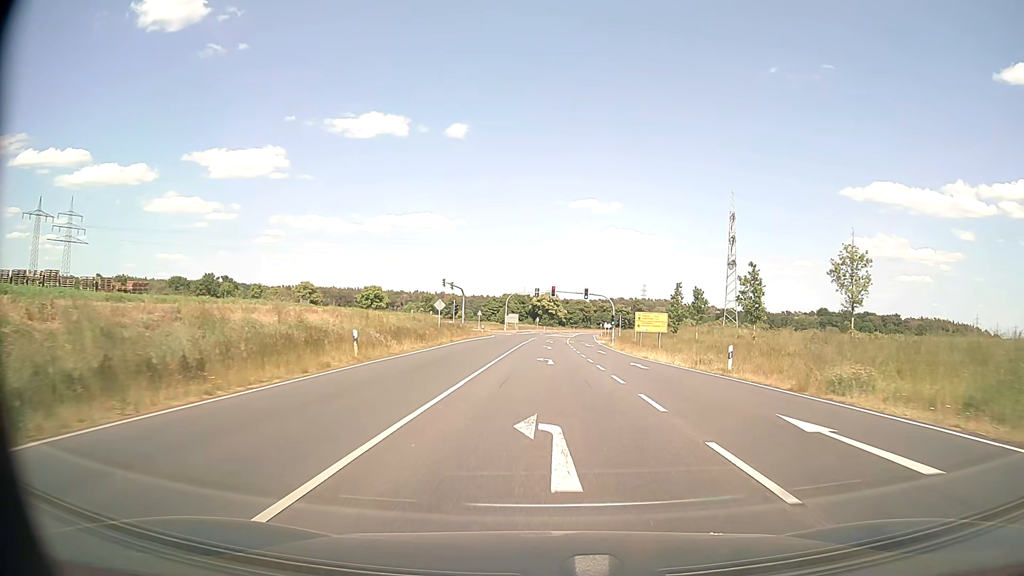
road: primary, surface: asphalt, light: Day
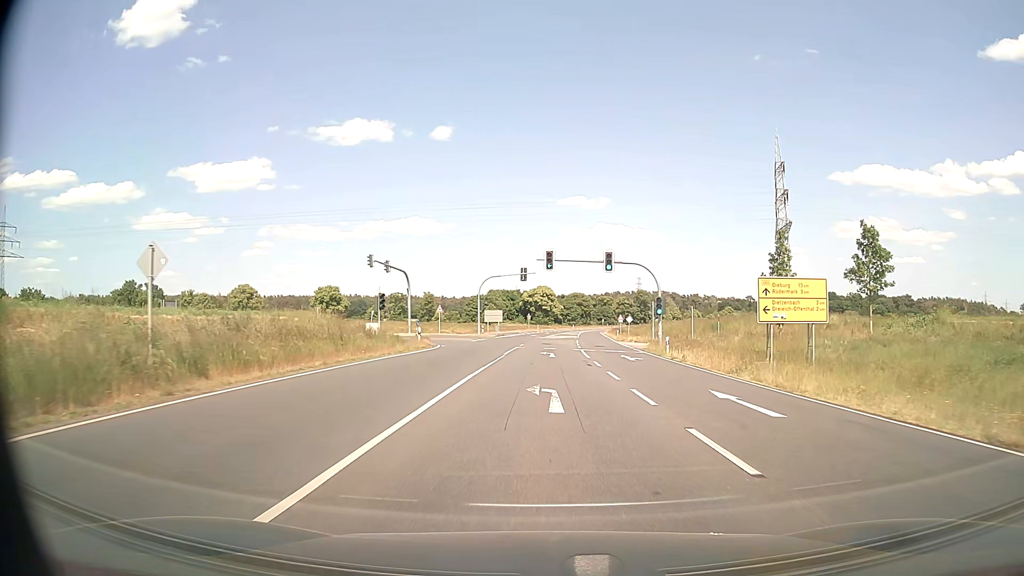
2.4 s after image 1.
(+0.2, +34.5) m; +1°
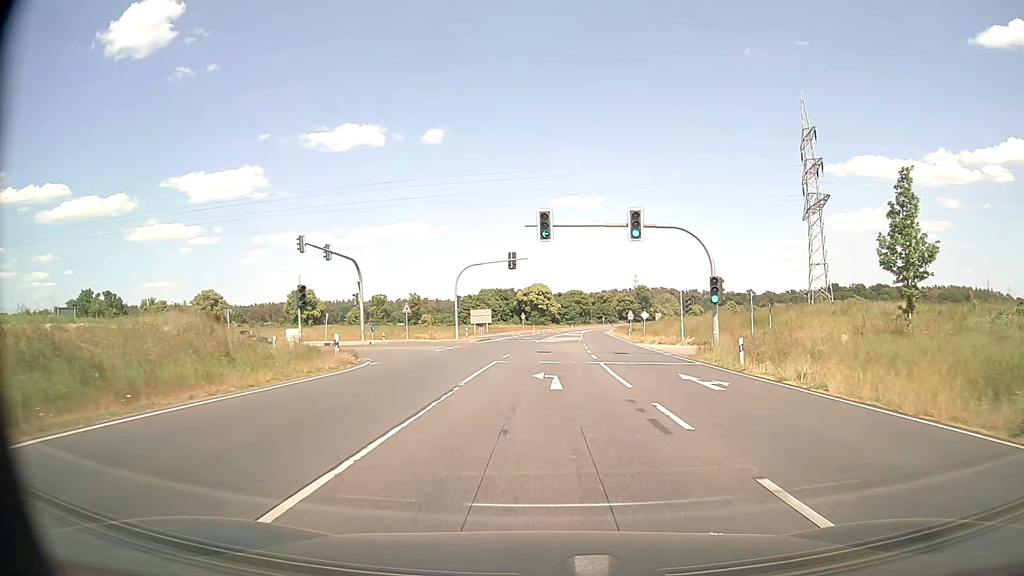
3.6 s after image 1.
(0.0, +15.1) m; 0°
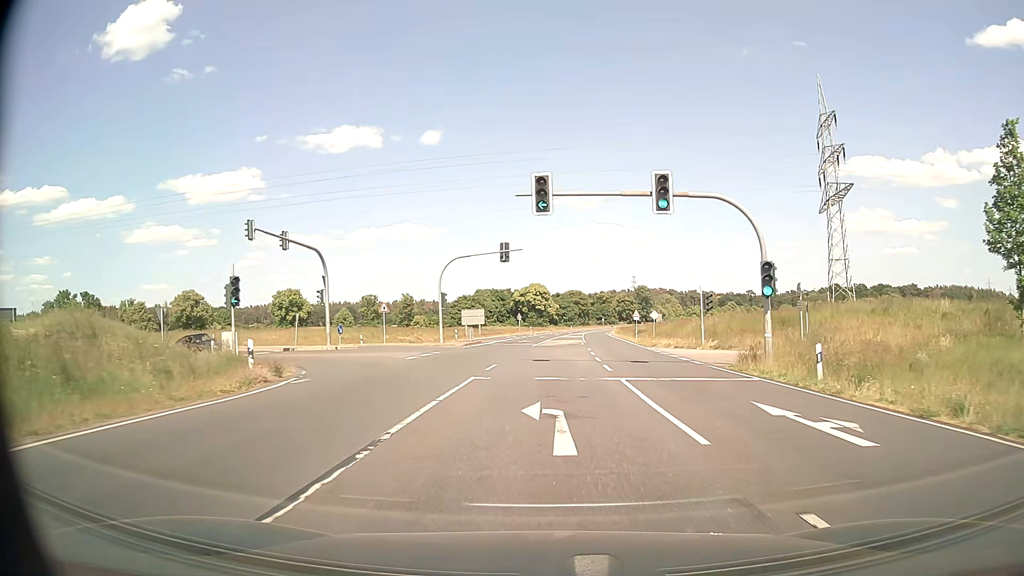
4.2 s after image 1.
(0.0, +7.1) m; 0°
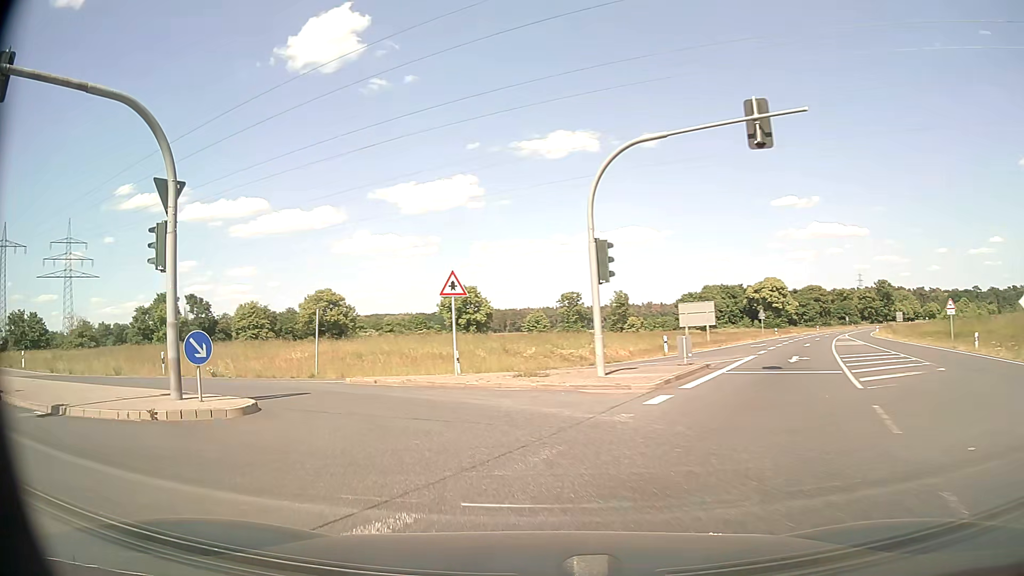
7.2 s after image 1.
(-2.0, +29.9) m; -19°
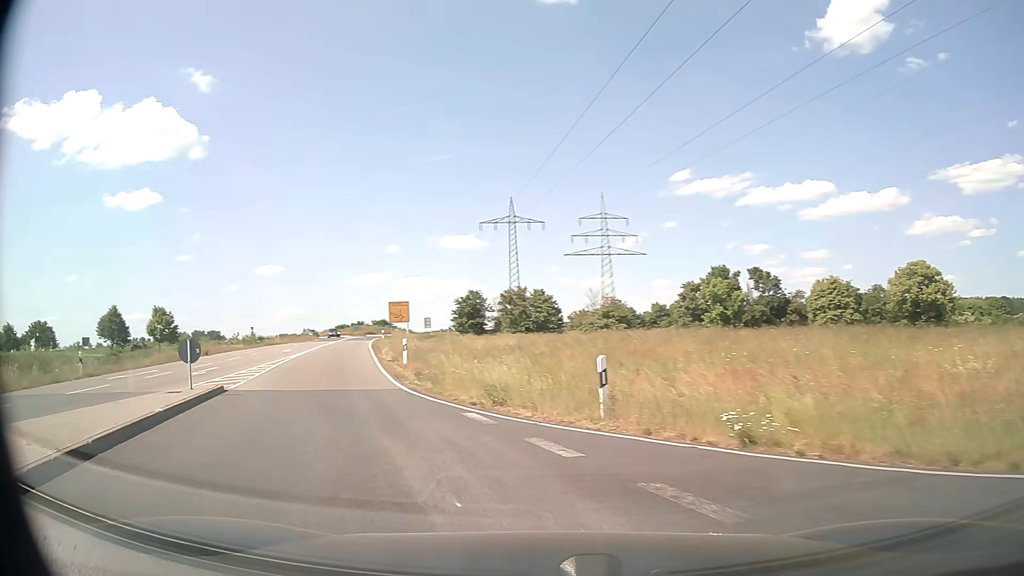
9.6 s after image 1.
(-7.2, +17.7) m; -49°
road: secondary
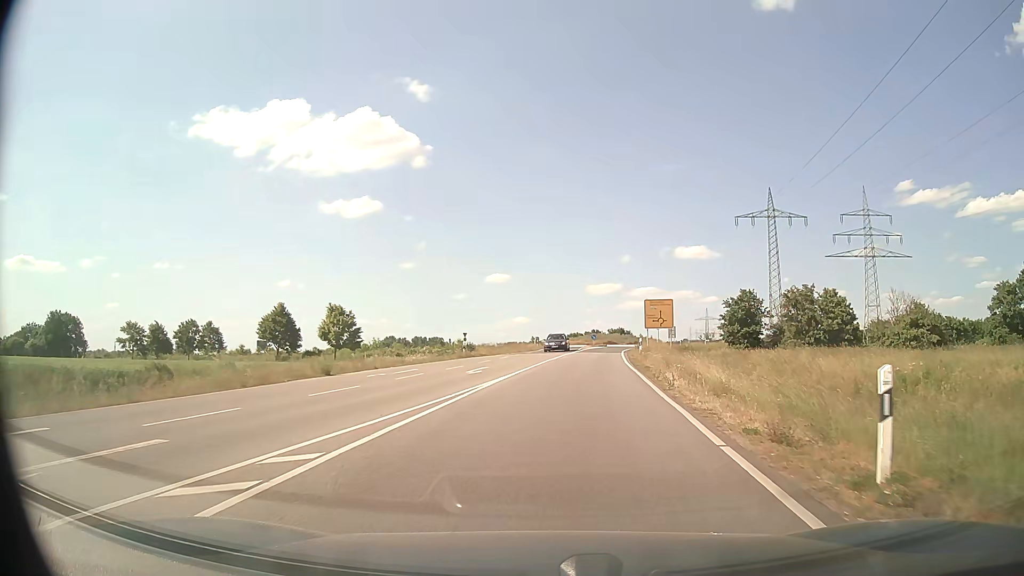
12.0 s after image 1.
(-5.9, +20.2) m; -20°
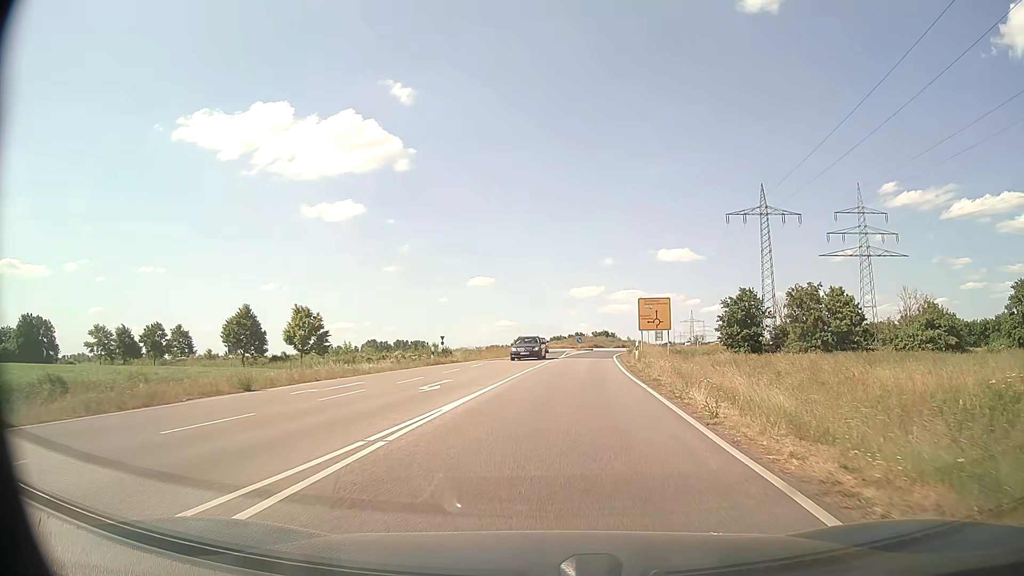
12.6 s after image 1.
(+0.1, +6.0) m; +2°
(0, +10) (+1, +20) (+1, +30) (+2, +40) (+3, +50) (+5, +60) (+6, +70) (+8, +79) (+12, +88) (+17, +97) m
